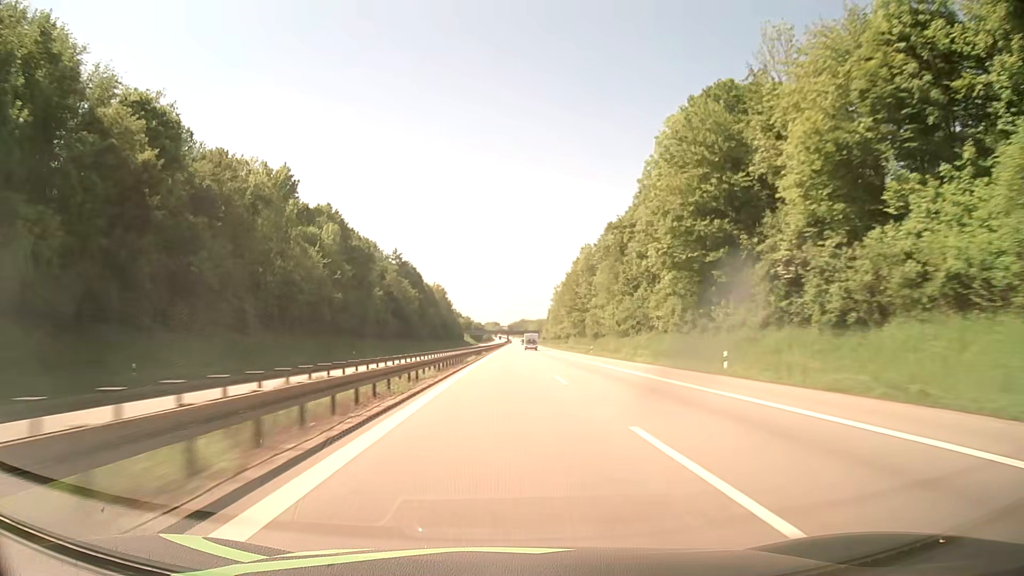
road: motorway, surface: asphalt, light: Day
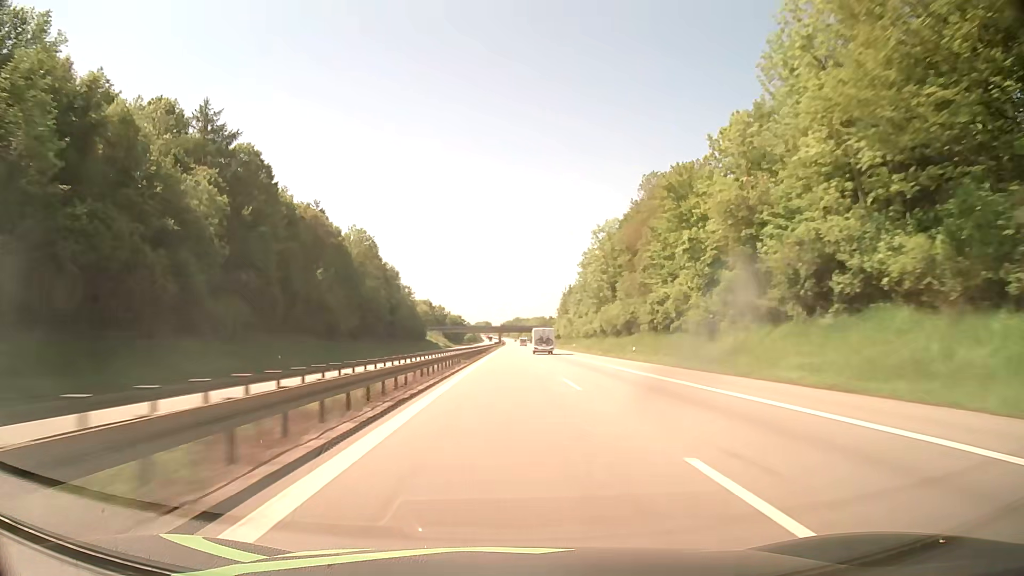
(+0.7, +126.9) m; +1°
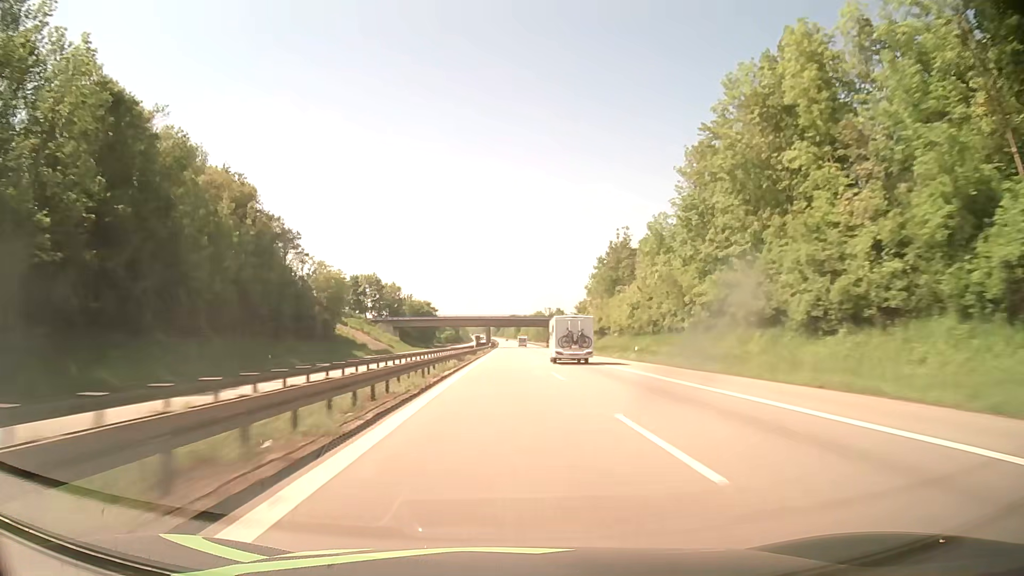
(+0.2, +101.6) m; 0°
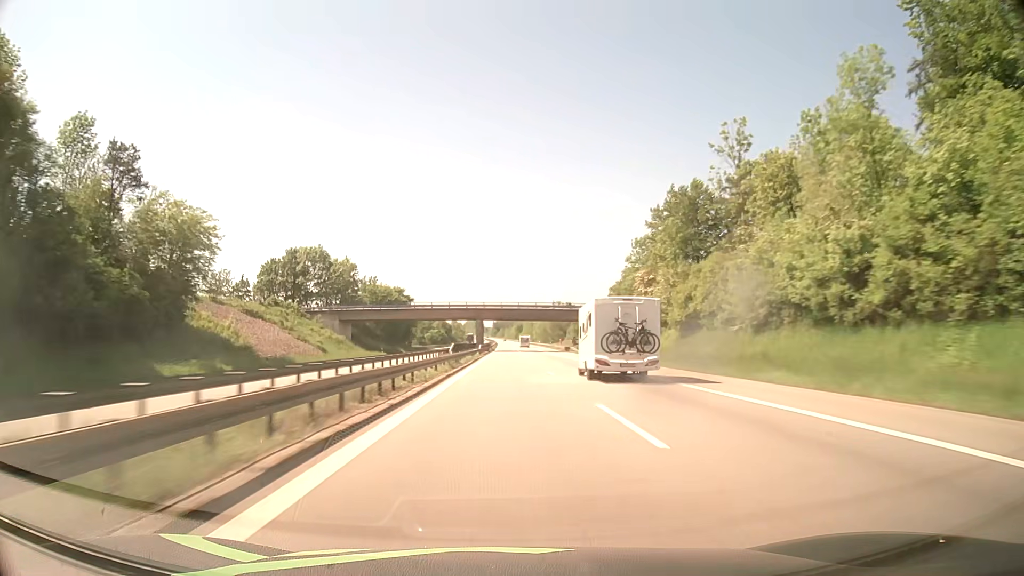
(0.0, +50.8) m; 0°
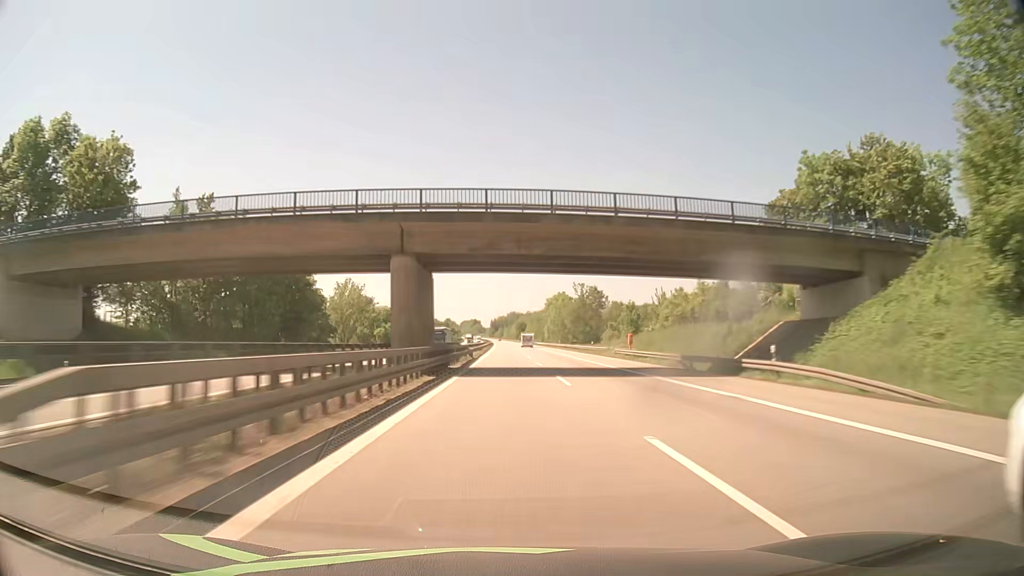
(-0.2, +76.2) m; 0°
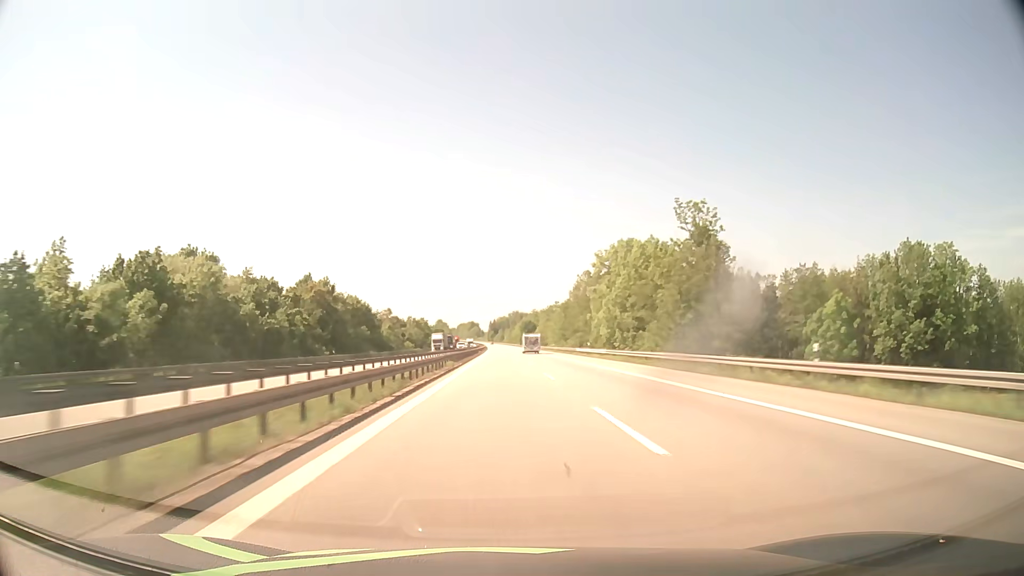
(-0.2, +101.5) m; 0°
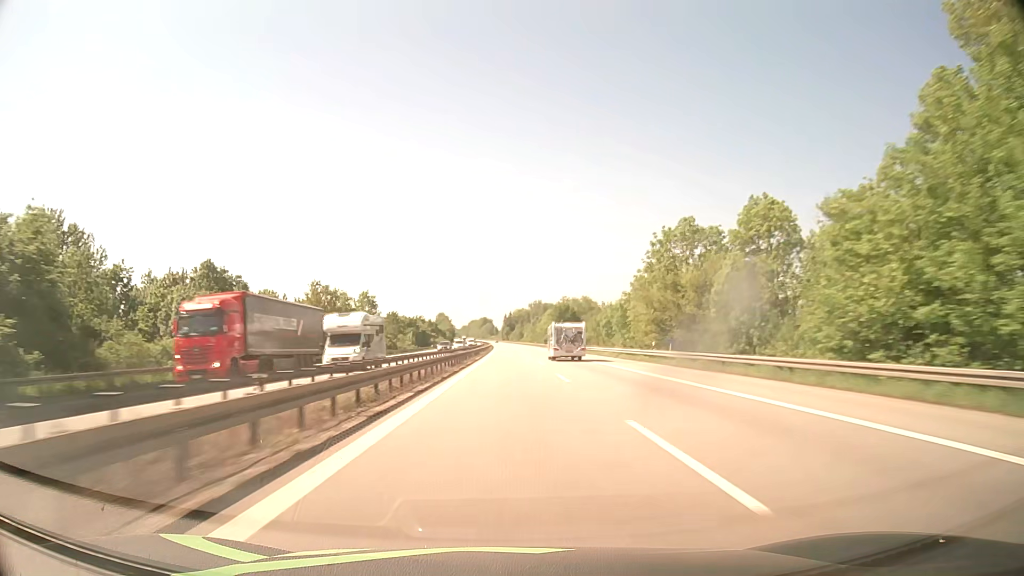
(-1.6, +126.9) m; -1°
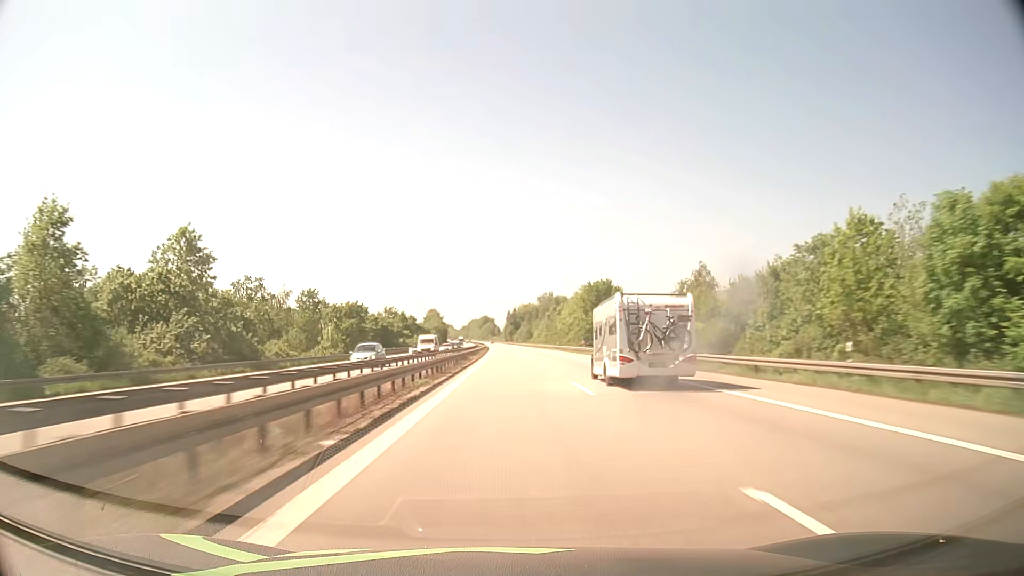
(-0.1, +76.2) m; 0°
(0, +10) (0, +20) (0, +30) (0, +40) (0, +50) (0, +60) (0, +70) (0, +80) (0, +90) (0, +100) m
